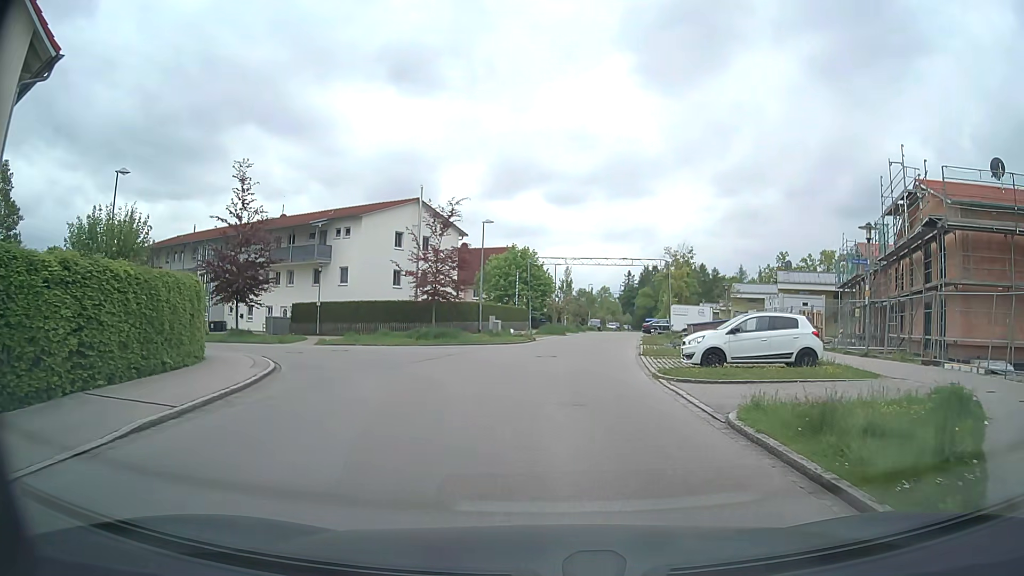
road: residential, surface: asphalt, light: Day
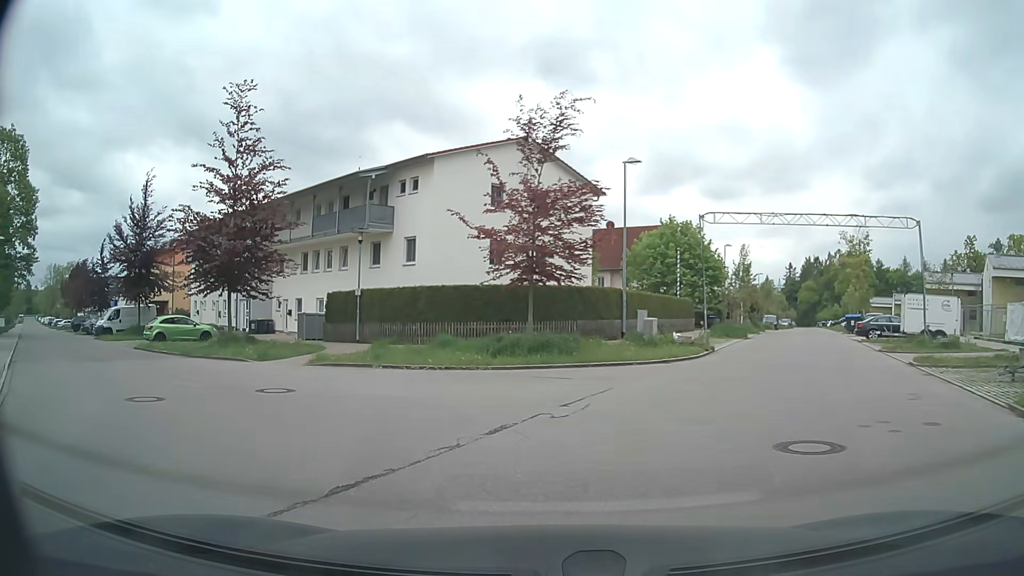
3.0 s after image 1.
(-0.7, +16.9) m; -13°
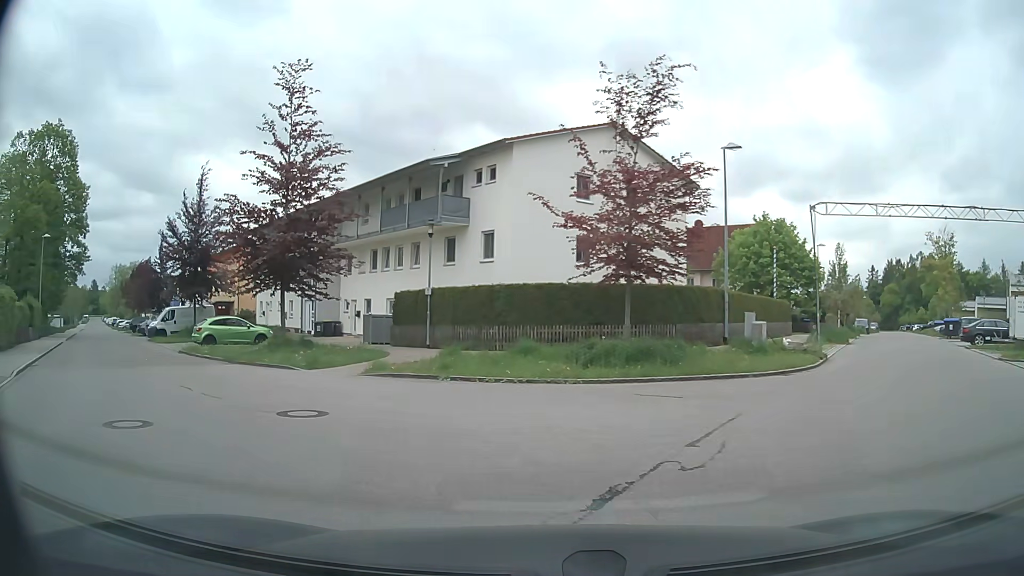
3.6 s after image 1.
(-0.2, +3.0) m; -7°
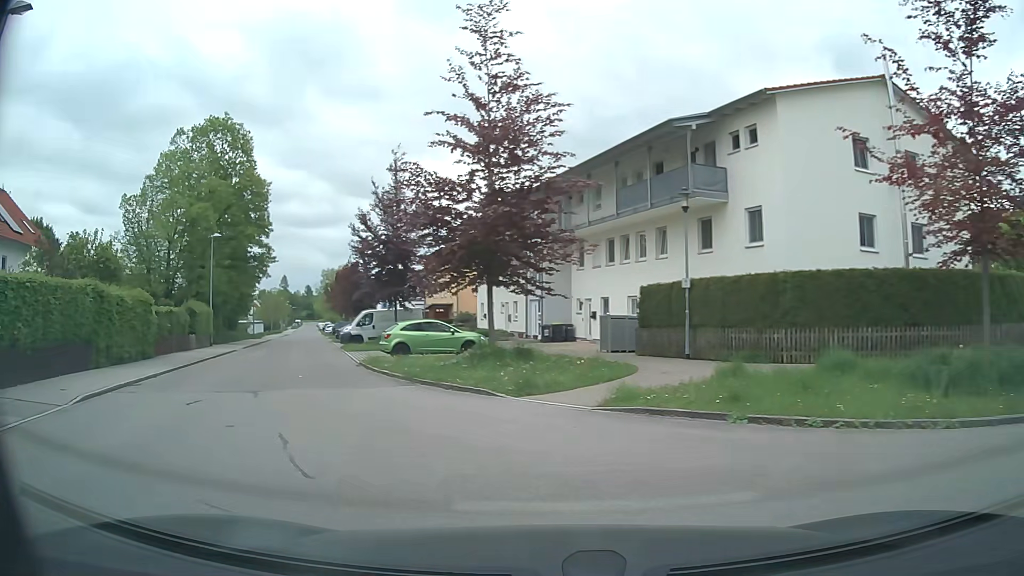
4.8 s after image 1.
(-1.0, +6.0) m; -19°
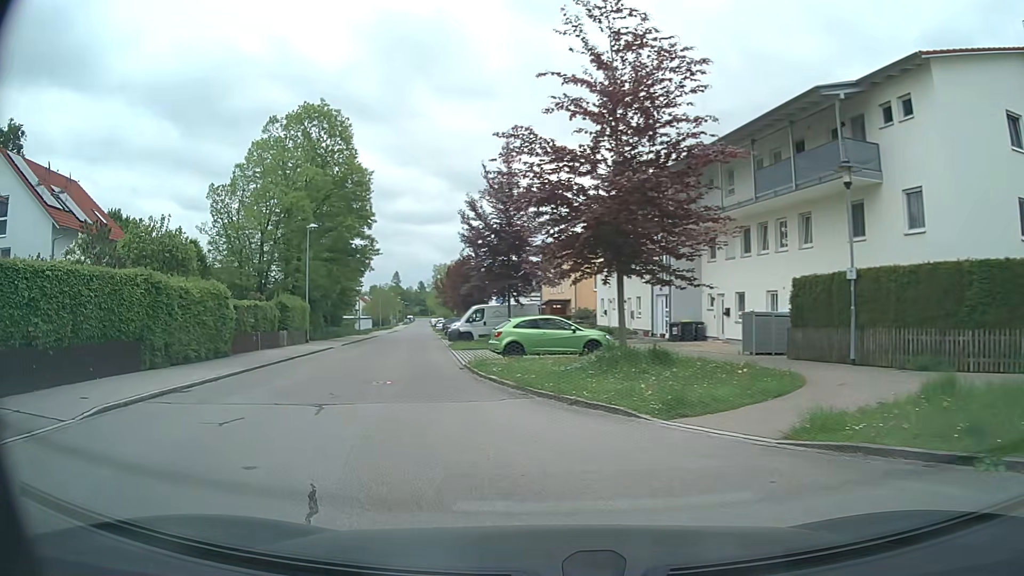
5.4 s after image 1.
(-0.3, +3.2) m; -10°
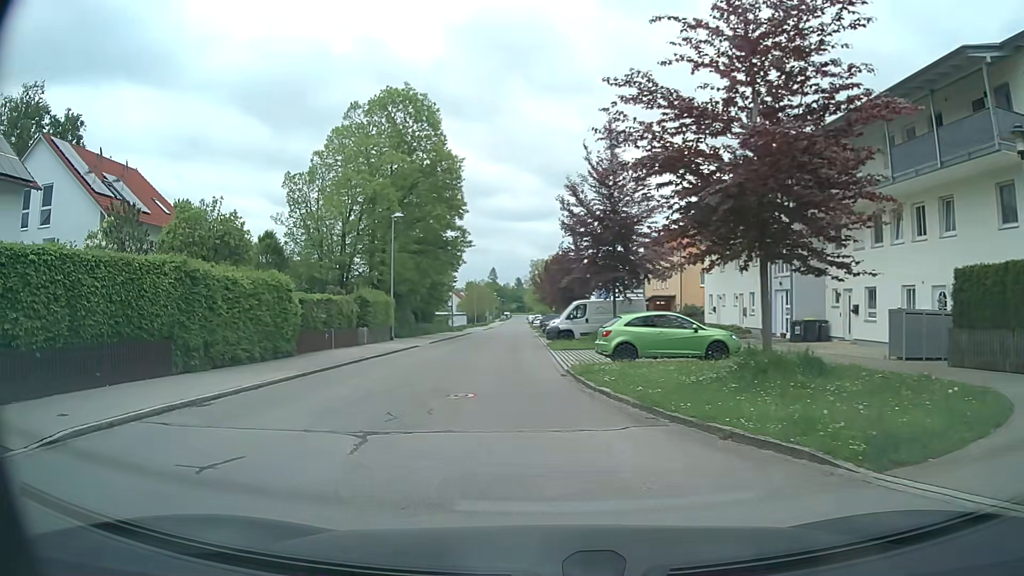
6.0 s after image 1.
(-0.3, +3.4) m; -9°
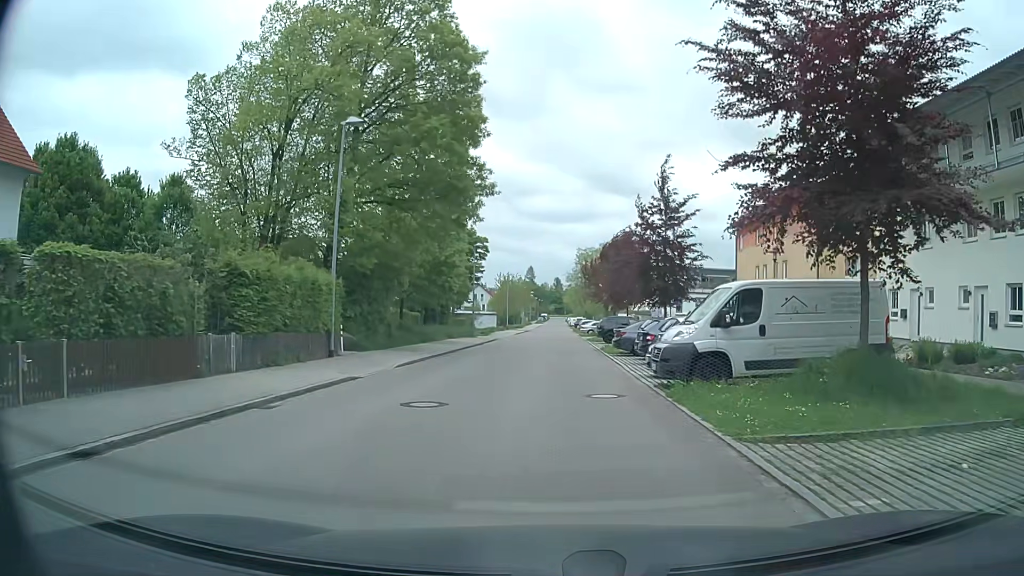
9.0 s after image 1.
(-1.3, +20.4) m; -3°
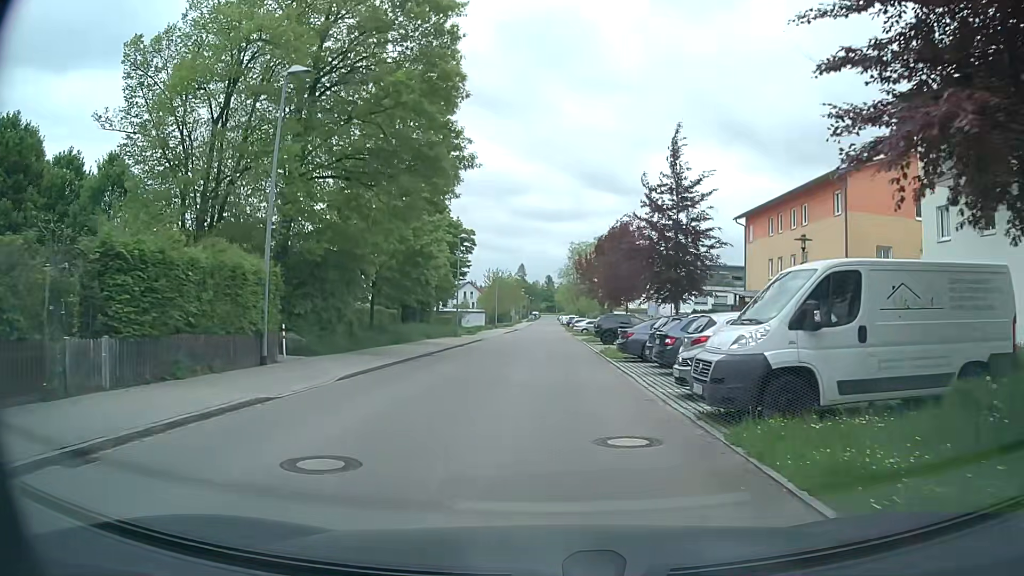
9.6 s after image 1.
(0.0, +4.8) m; +1°
(0, +10) (0, +20) (0, +30) (0, +40) (0, +50) (0, +60) (+1, +70) (+1, +80) (+1, +90) (+1, +100) m
